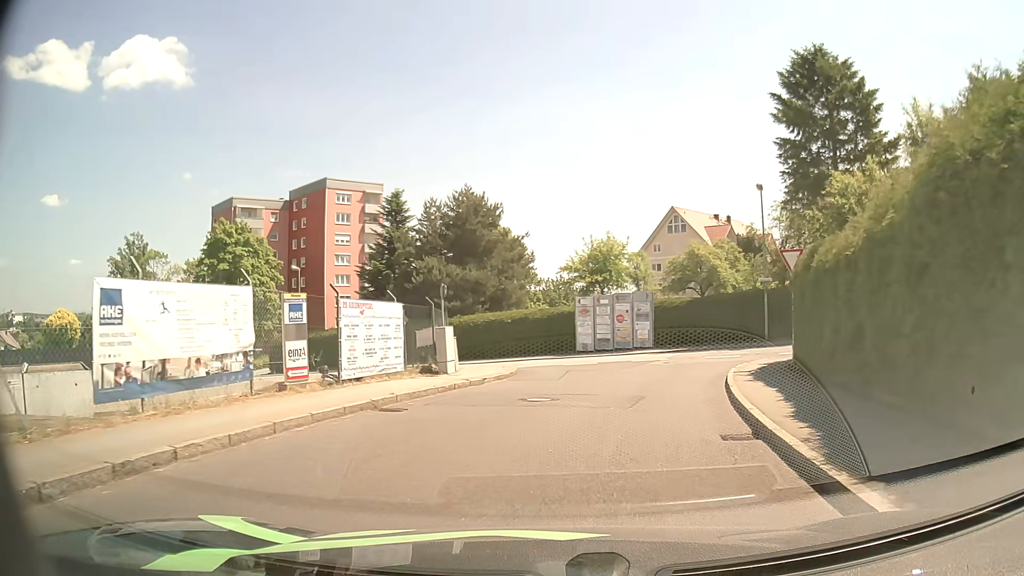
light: Day
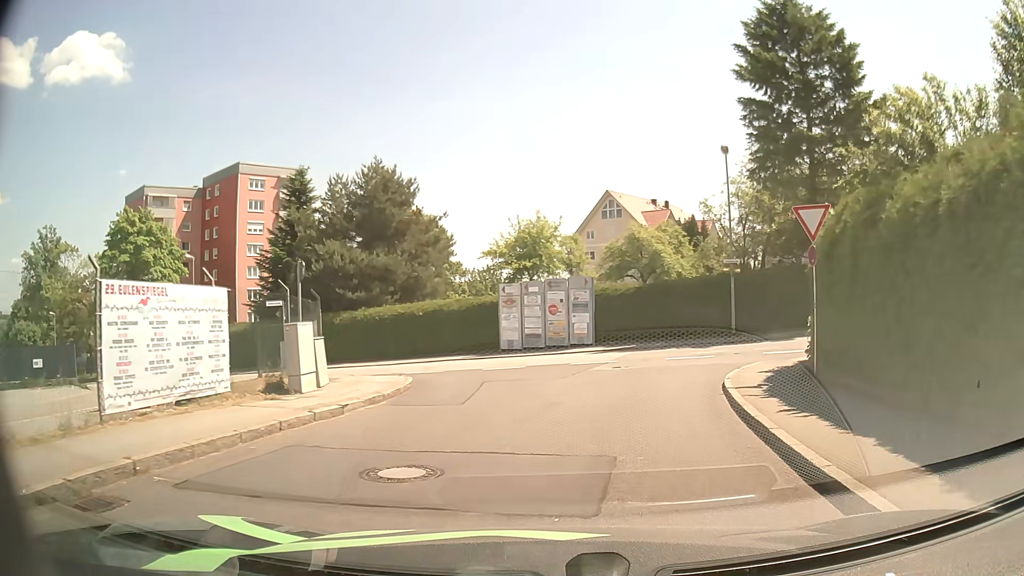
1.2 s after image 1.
(+0.3, +6.5) m; +6°
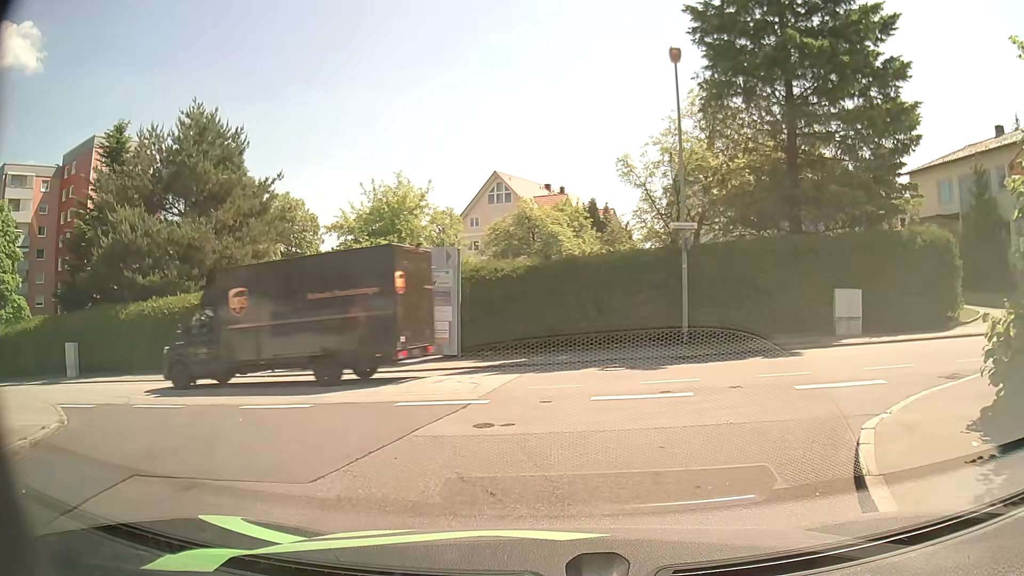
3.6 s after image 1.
(+1.0, +10.9) m; +9°
